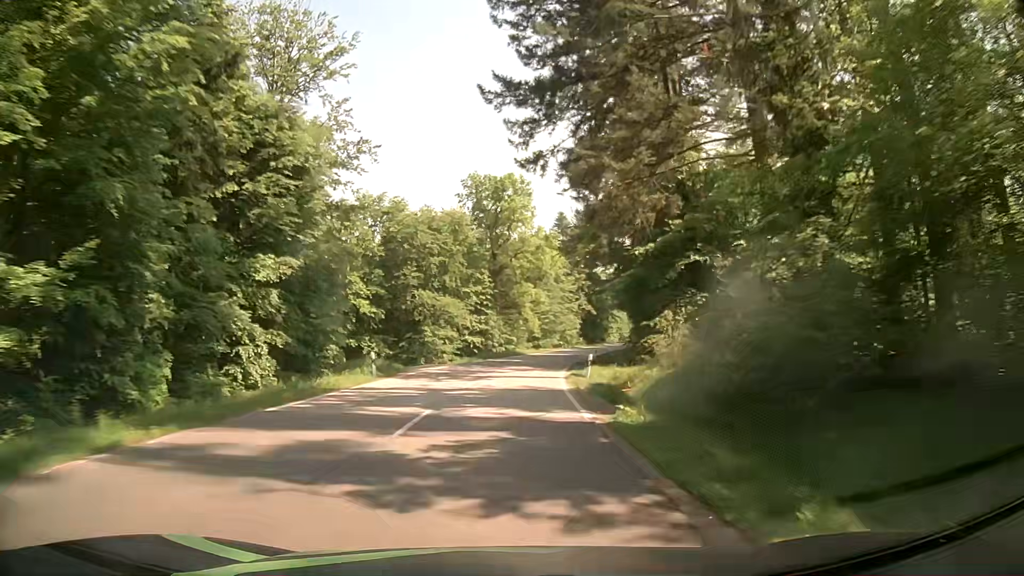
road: secondary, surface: asphalt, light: Day
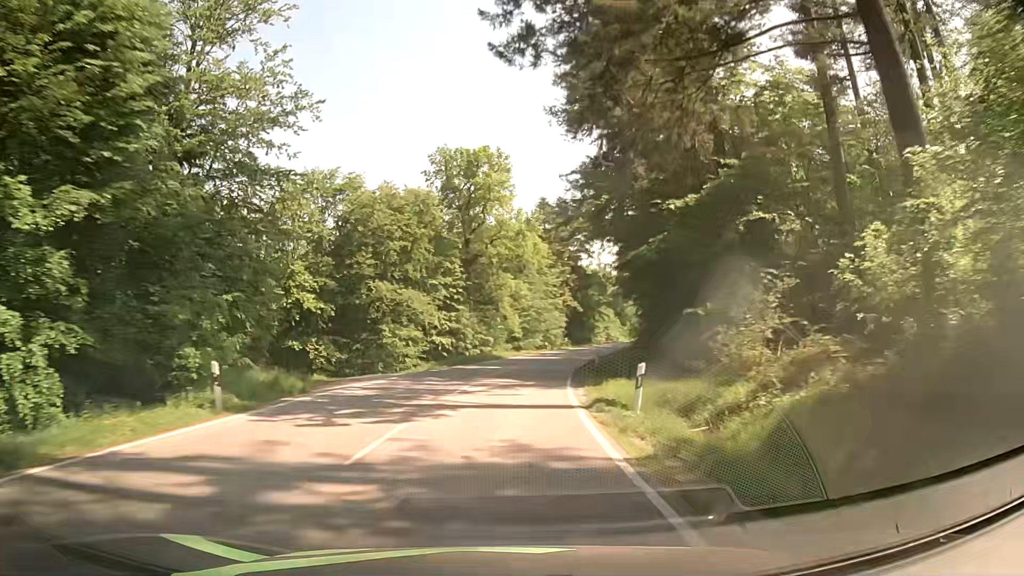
(+0.2, +12.8) m; +2°
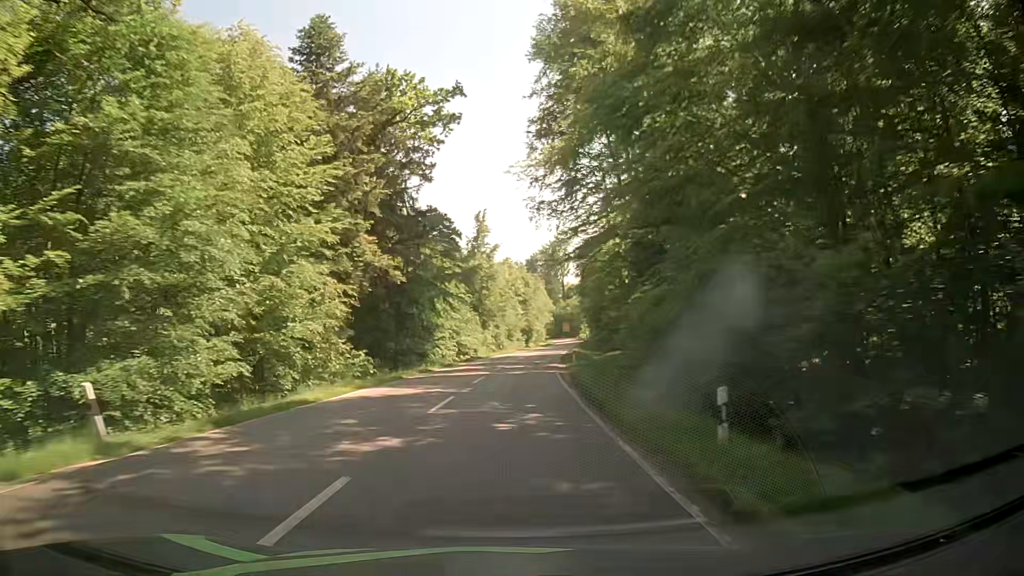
(+7.9, +64.6) m; +14°
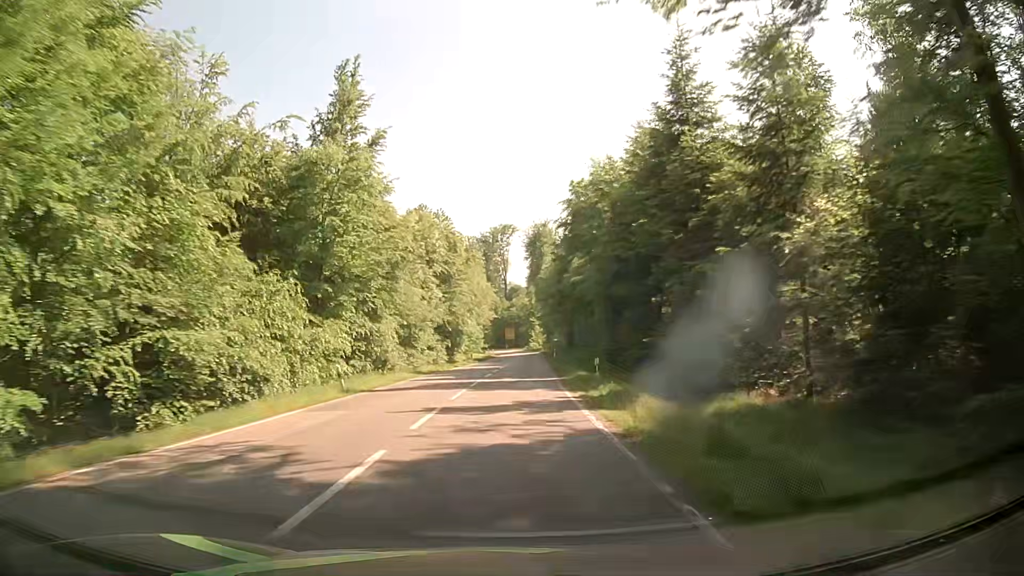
(+3.0, +53.8) m; +6°
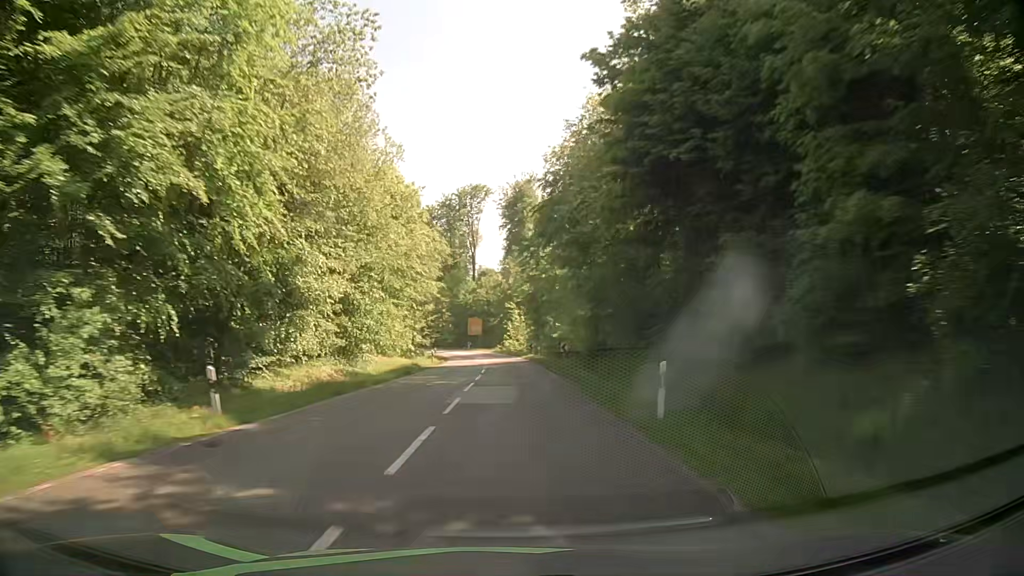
(+1.0, +53.4) m; +3°
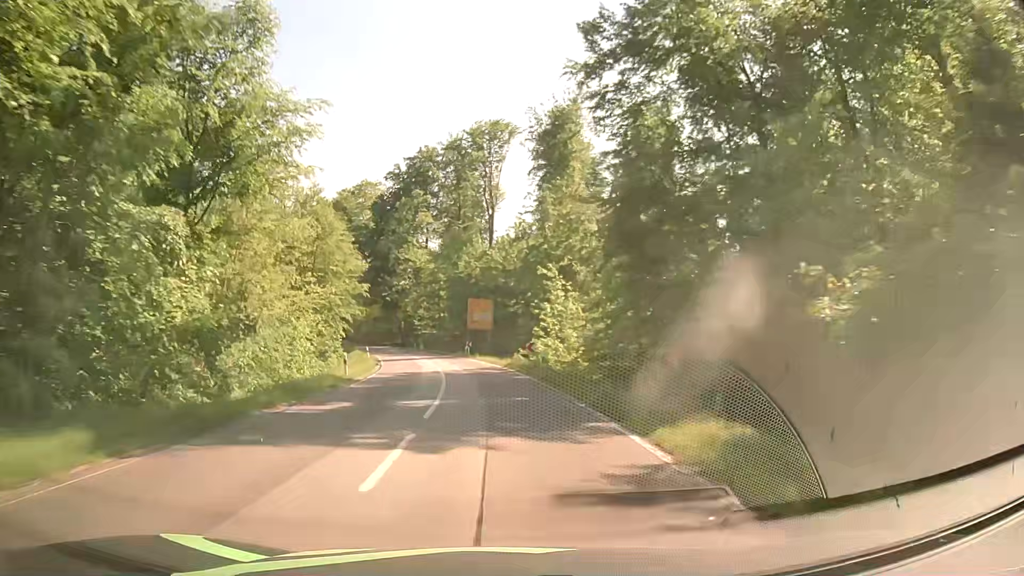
(-0.6, +50.0) m; -3°
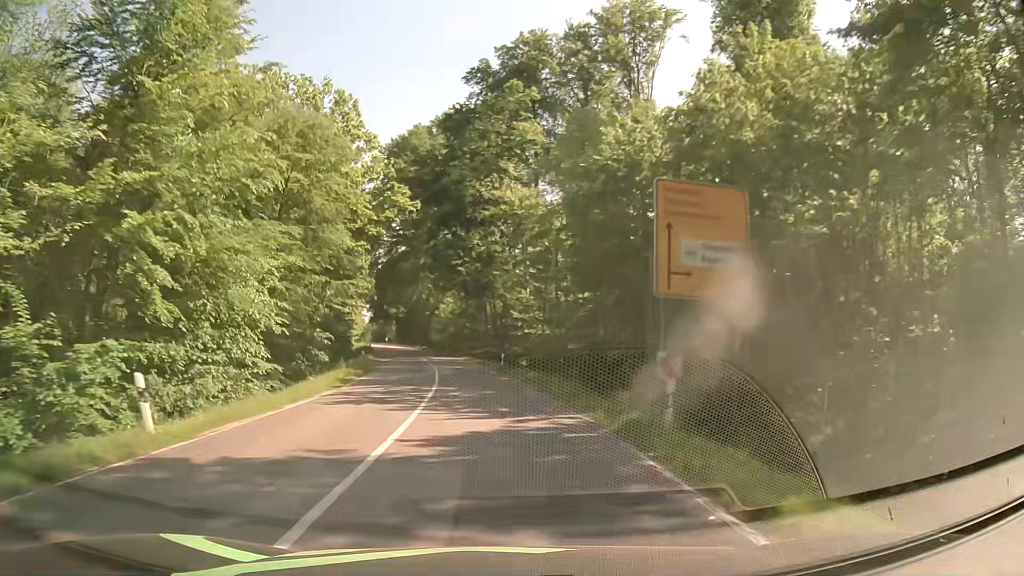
(-3.4, +46.5) m; -10°
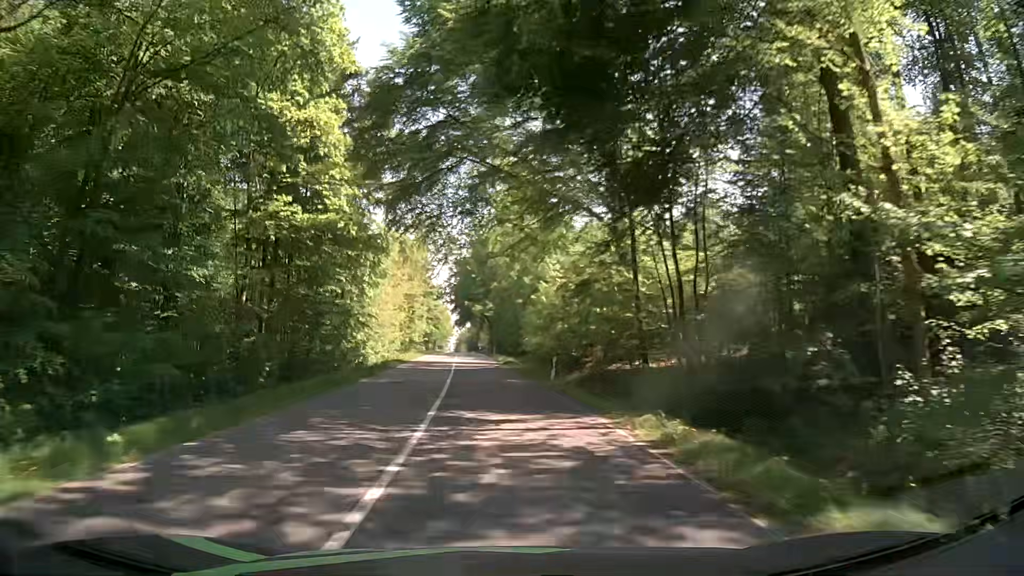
(-4.2, +46.0) m; -9°
(0, +10) (0, +20) (-1, +30) (-2, +40) (-2, +50) (-3, +60) (-4, +70) (-4, +80) (-5, +90) (-6, +100) m
